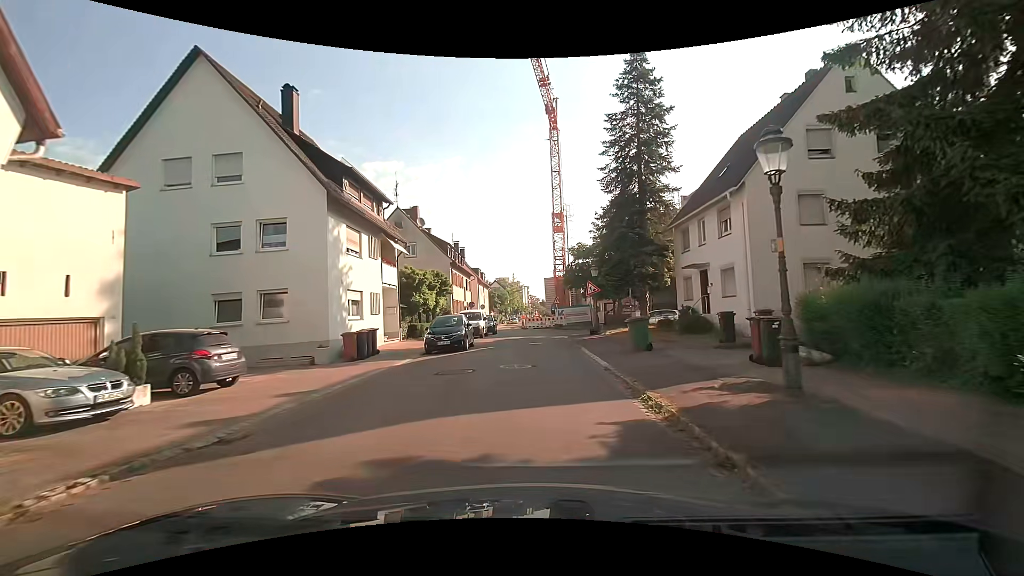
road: residential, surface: asphalt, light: Day
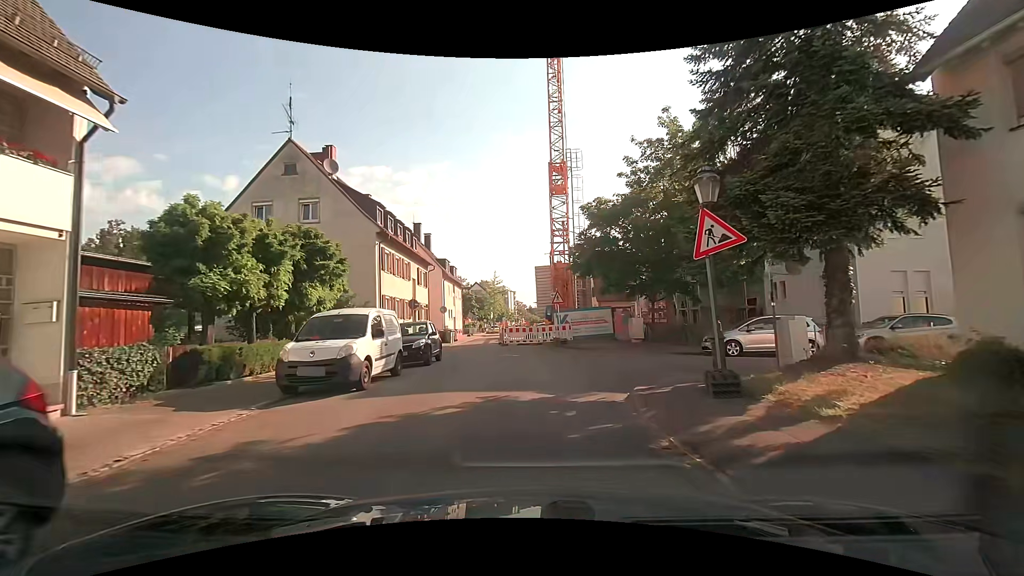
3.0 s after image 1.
(0.0, +19.8) m; +1°
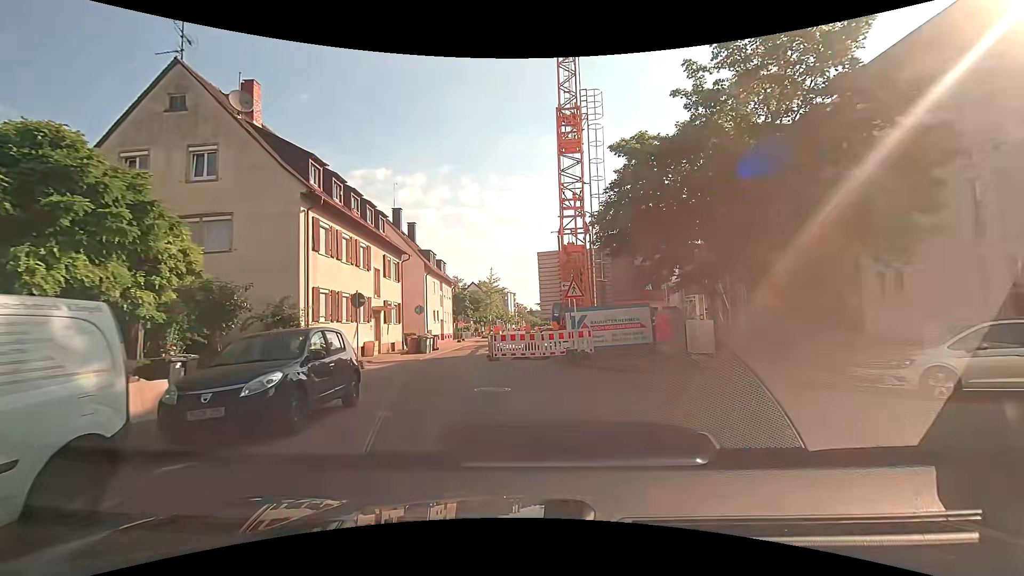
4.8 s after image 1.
(0.0, +9.3) m; -1°
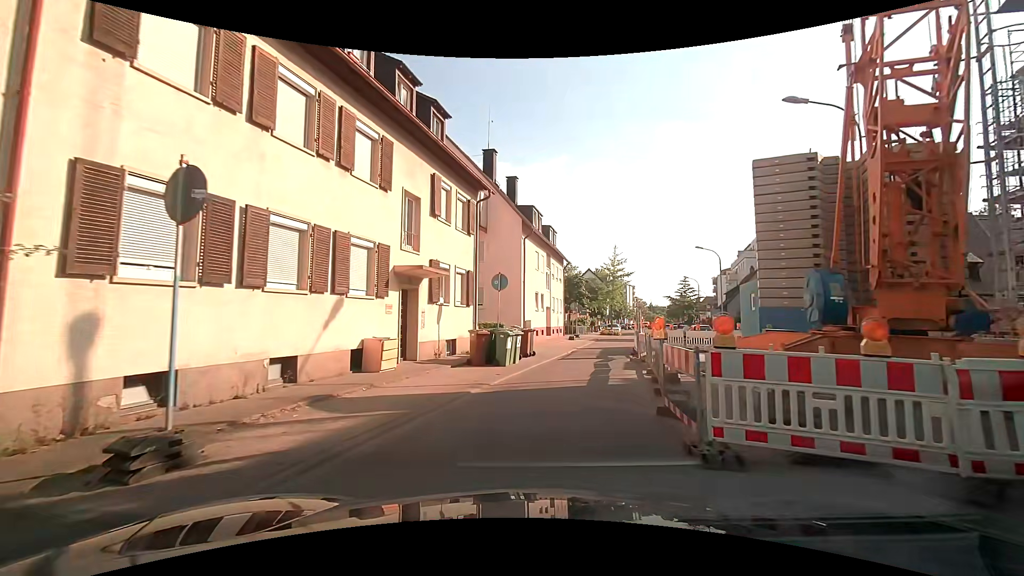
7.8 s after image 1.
(-1.5, +15.6) m; -12°
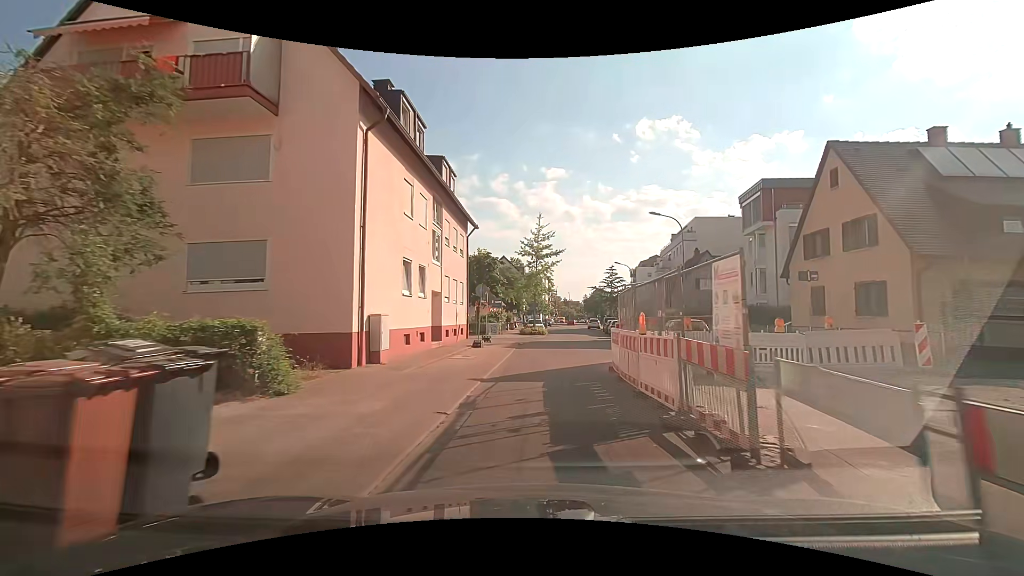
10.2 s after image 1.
(+1.7, +16.4) m; +10°
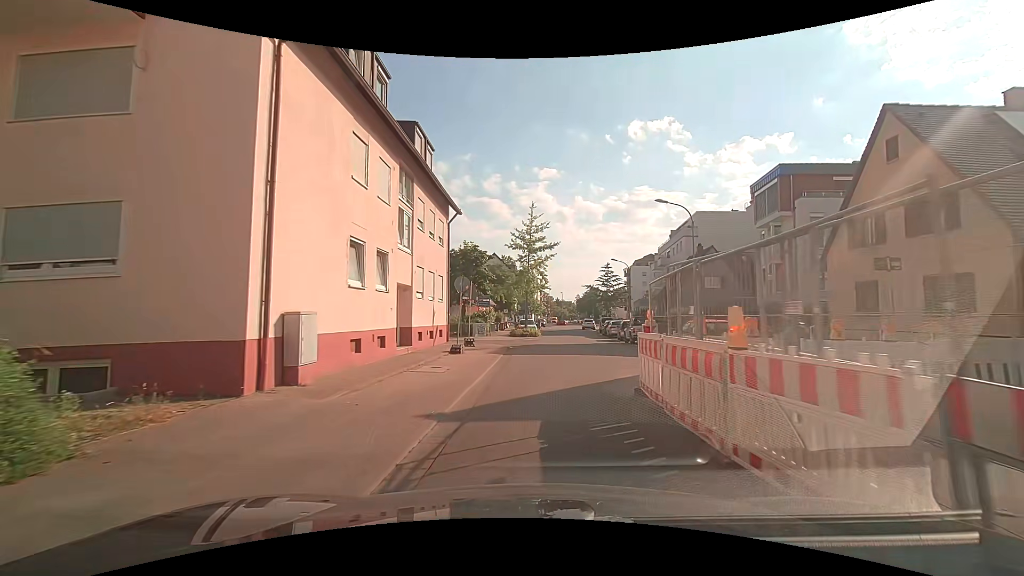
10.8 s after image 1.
(+0.1, +4.2) m; 0°
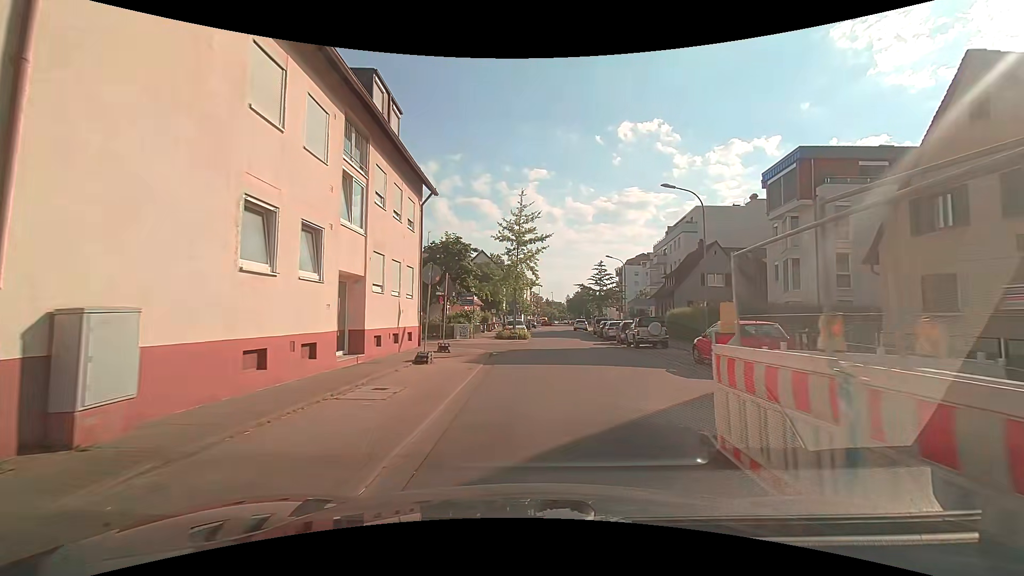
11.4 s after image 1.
(+0.1, +4.2) m; +3°
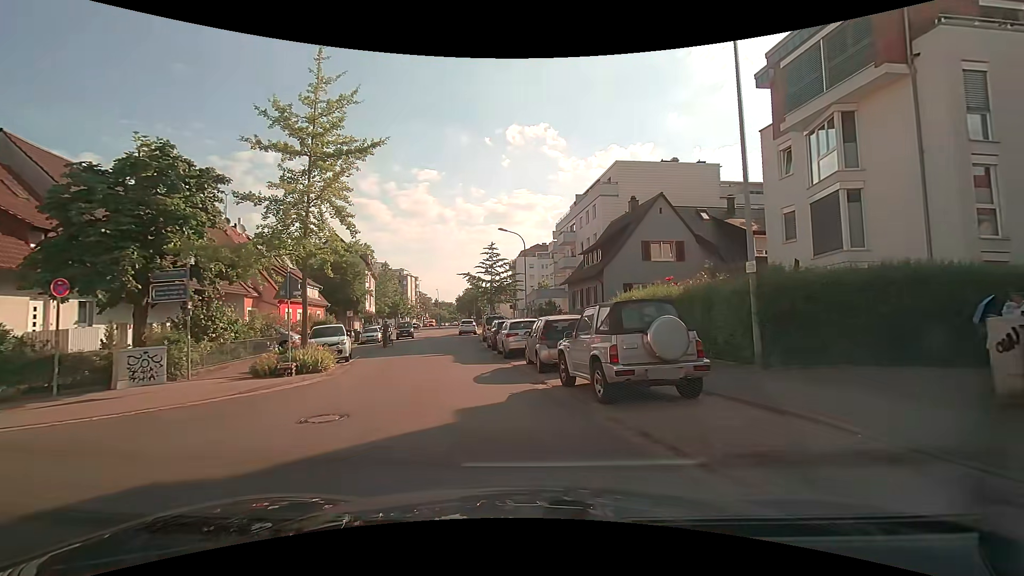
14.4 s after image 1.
(+2.2, +18.8) m; +12°
